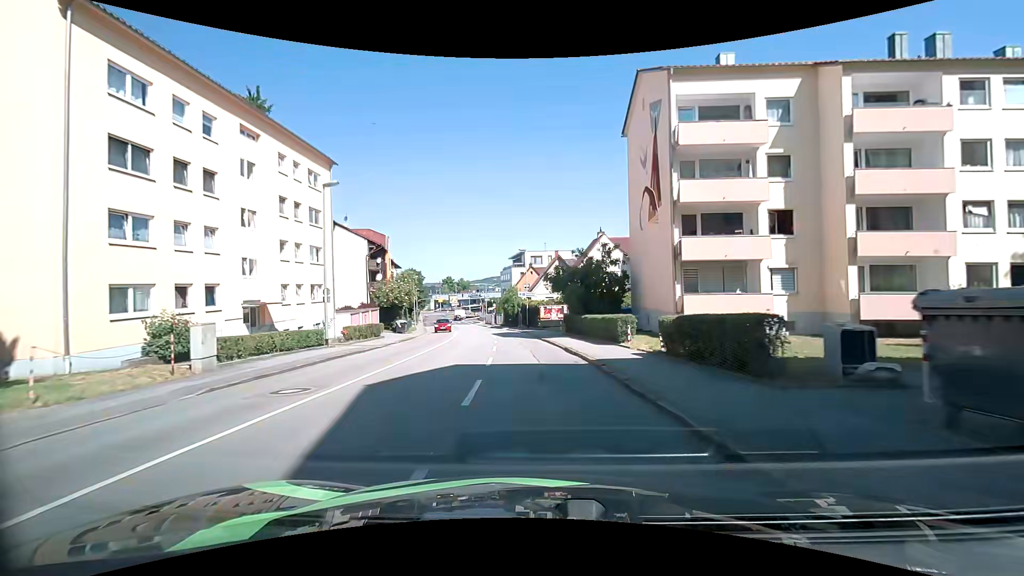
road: tertiary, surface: asphalt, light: Day
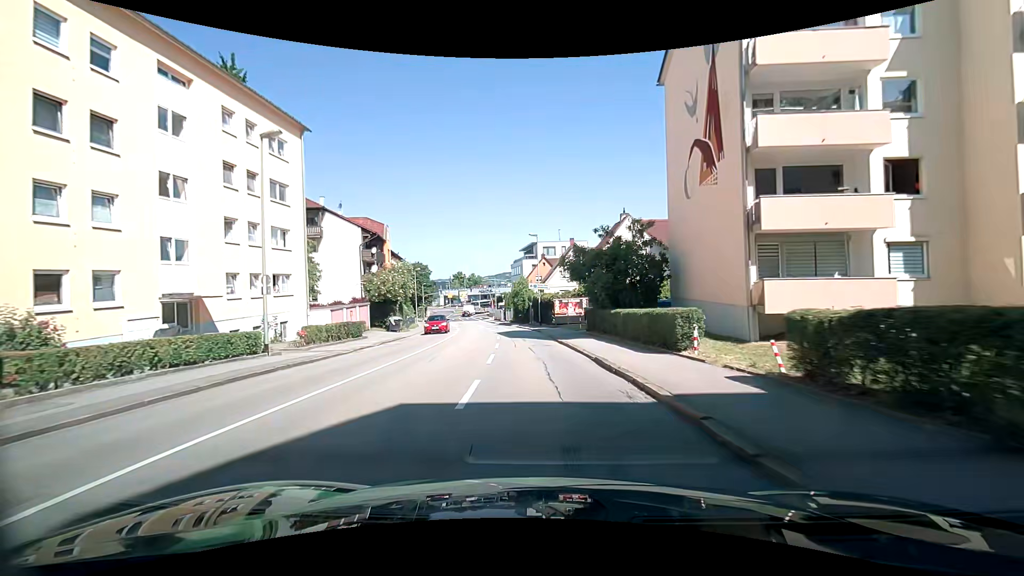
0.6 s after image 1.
(+0.1, +6.7) m; -1°
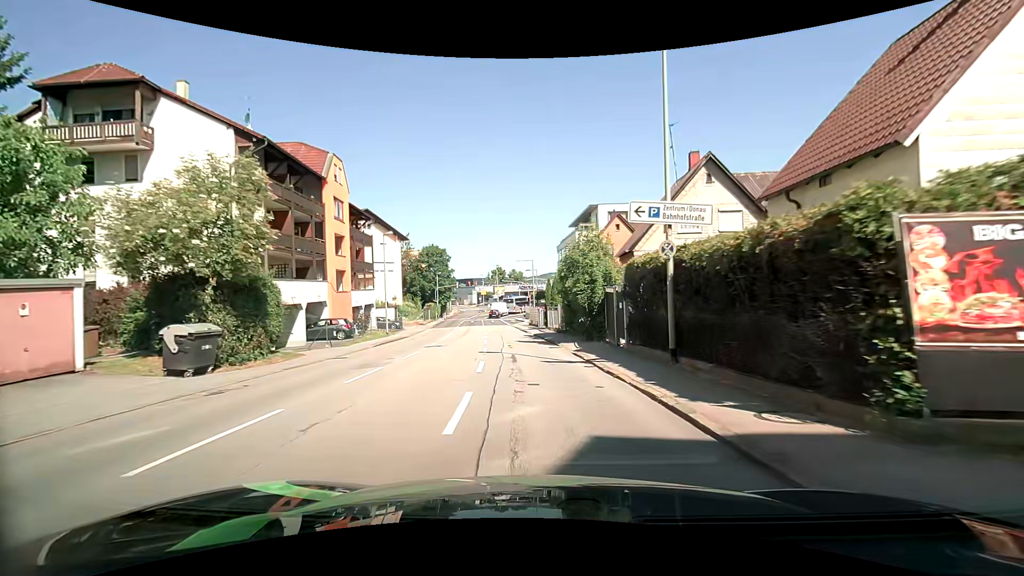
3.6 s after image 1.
(-1.6, +32.0) m; -5°
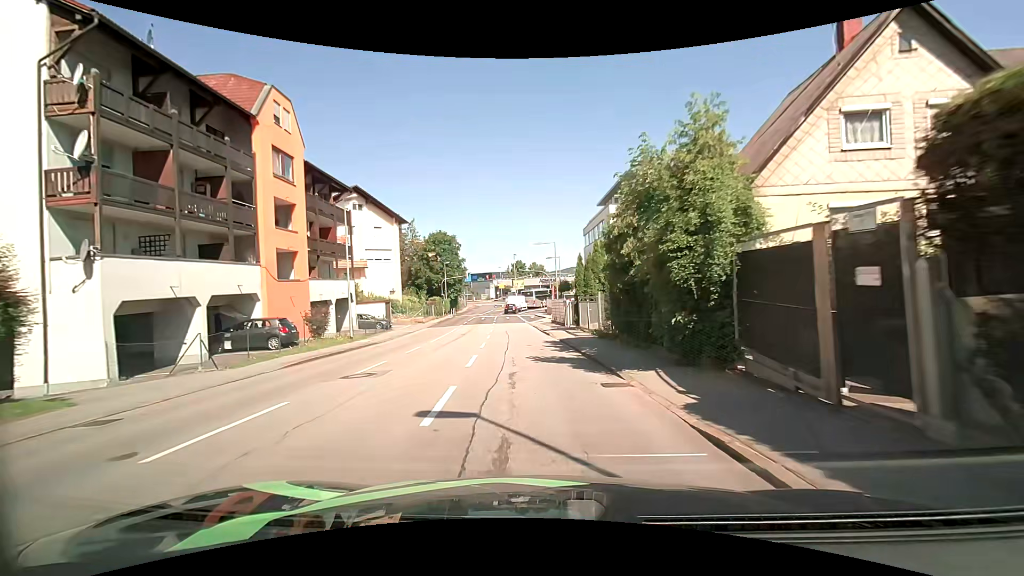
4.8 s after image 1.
(-0.1, +11.6) m; -2°
